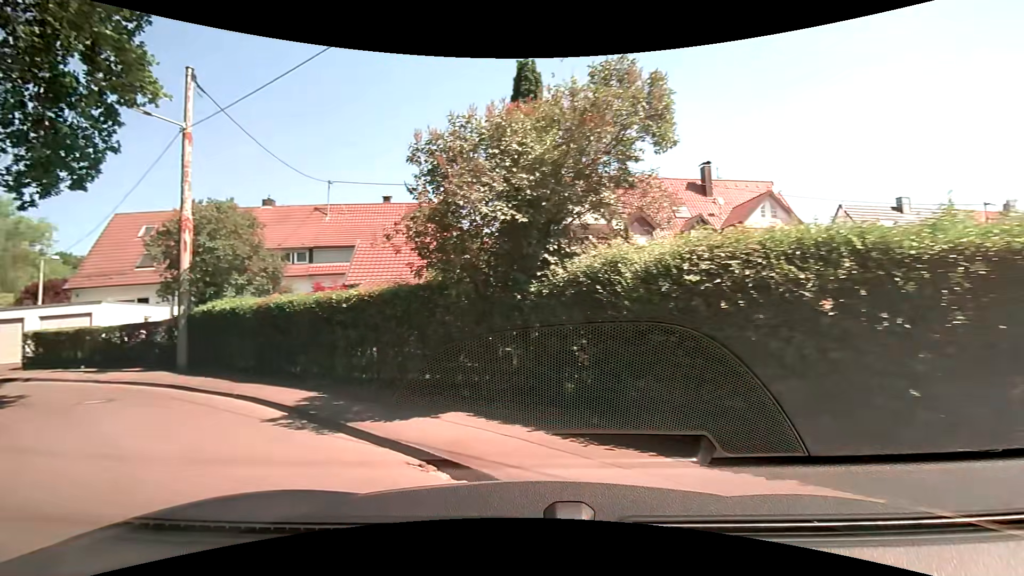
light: Day
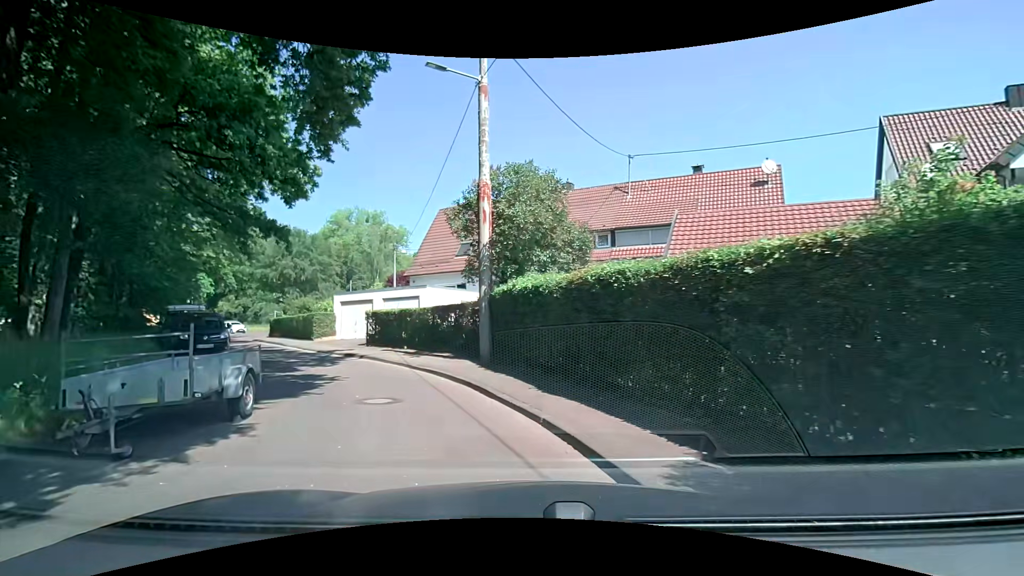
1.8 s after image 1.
(-1.6, +5.2) m; -31°
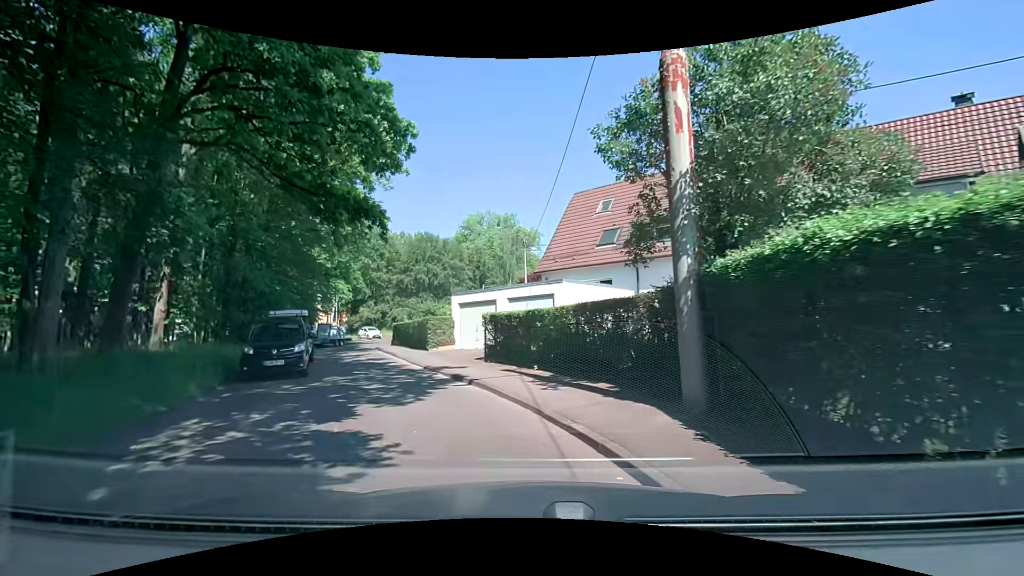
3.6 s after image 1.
(-0.9, +6.6) m; -14°
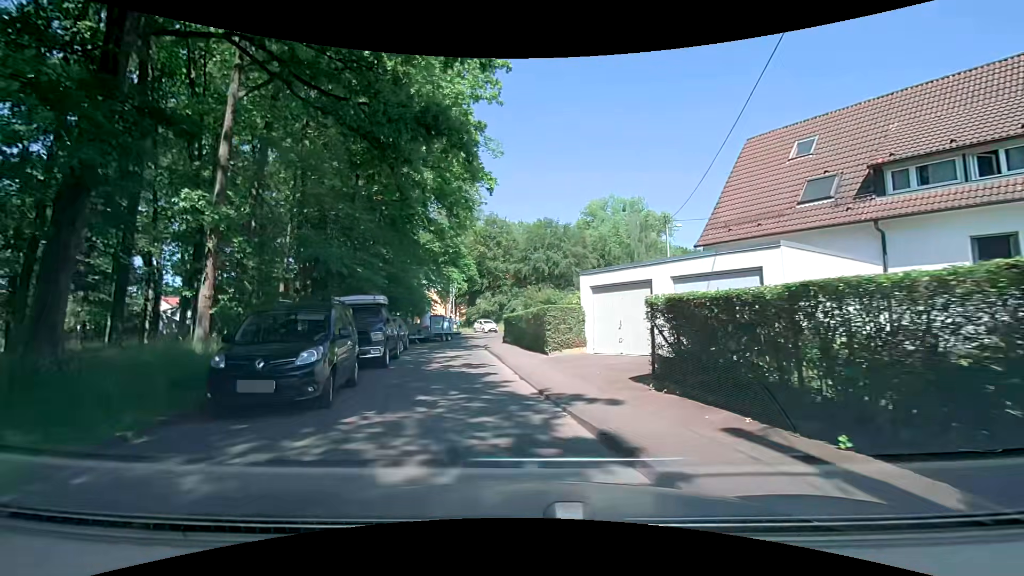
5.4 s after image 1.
(-1.2, +7.4) m; -15°
